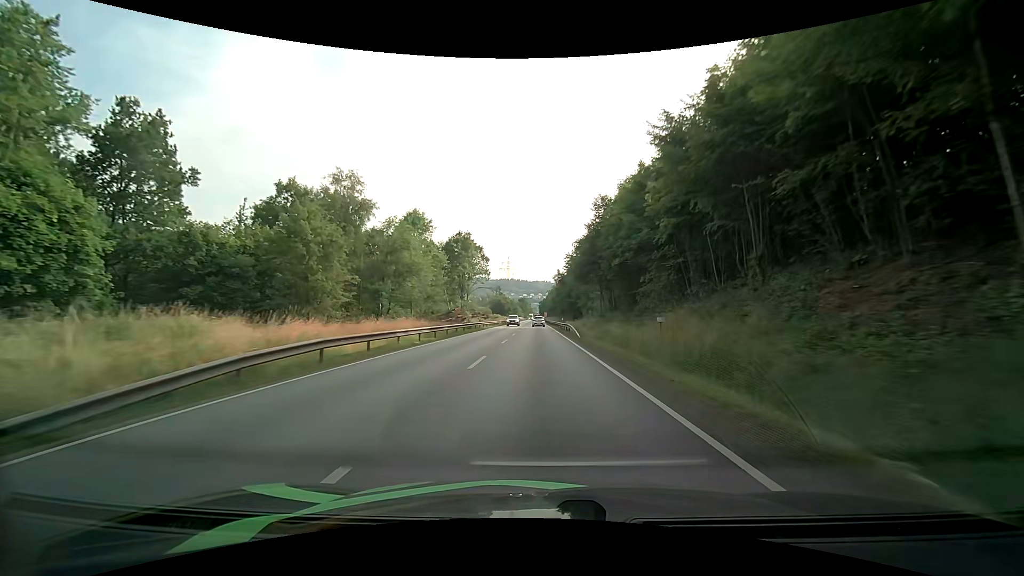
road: primary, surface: asphalt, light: Day
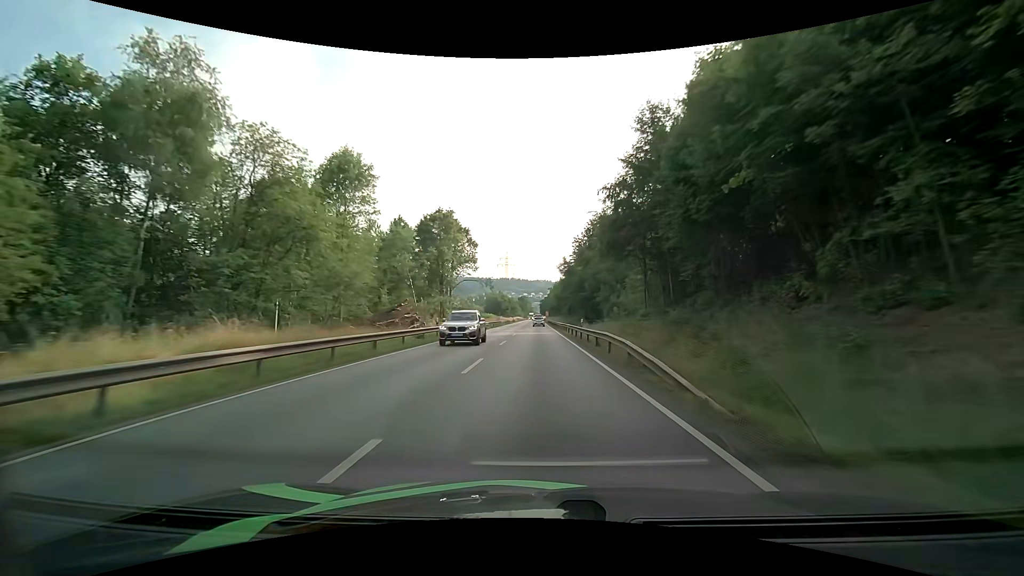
(0.0, +23.4) m; 0°
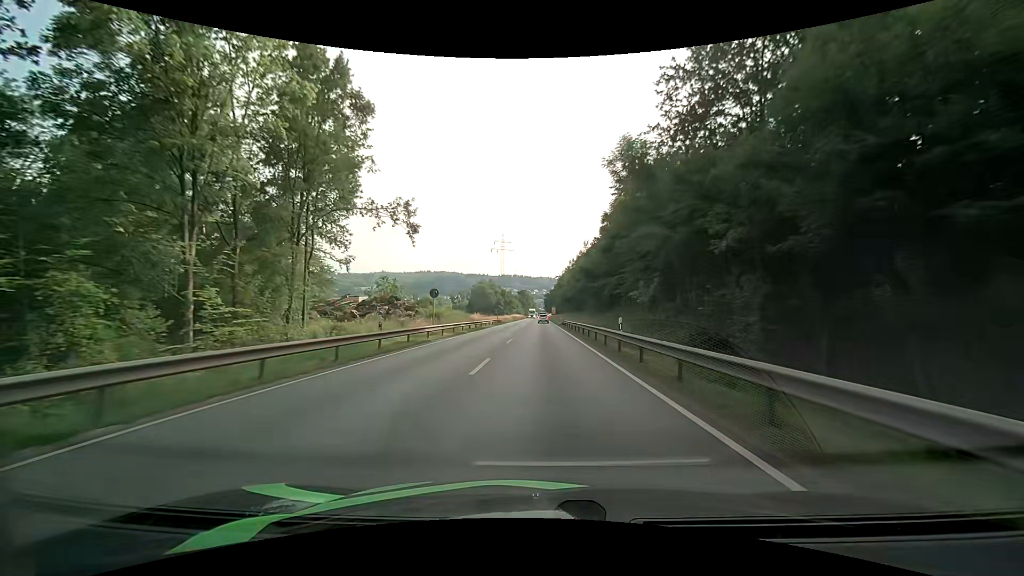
(-0.4, +60.6) m; -1°
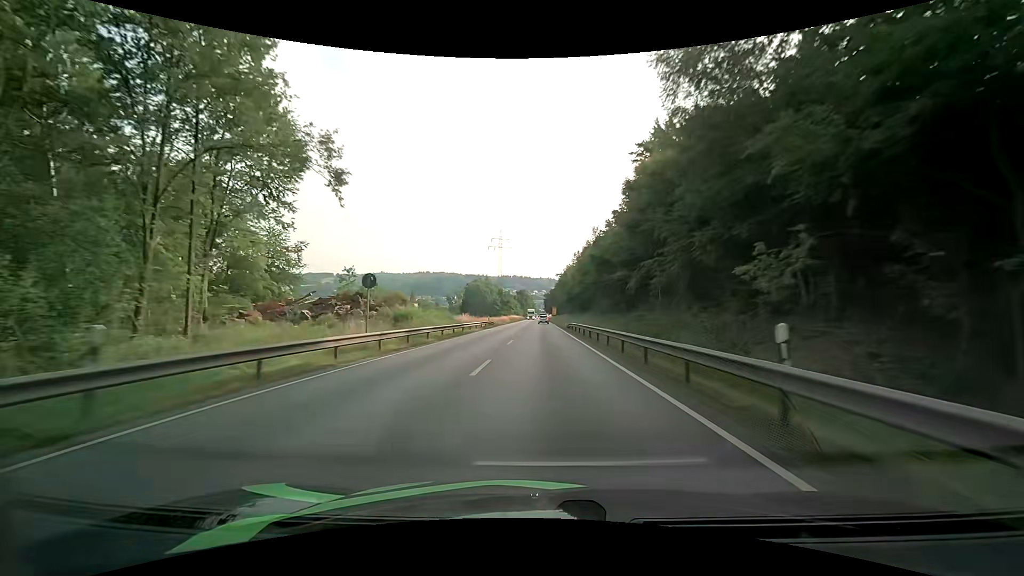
(0.0, +12.3) m; 0°
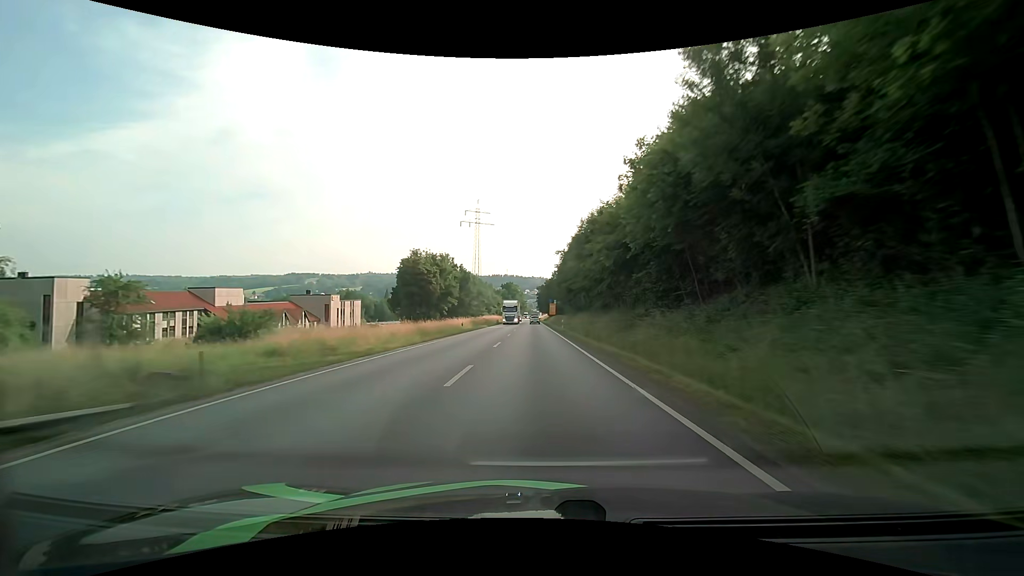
(+0.5, +61.6) m; +1°
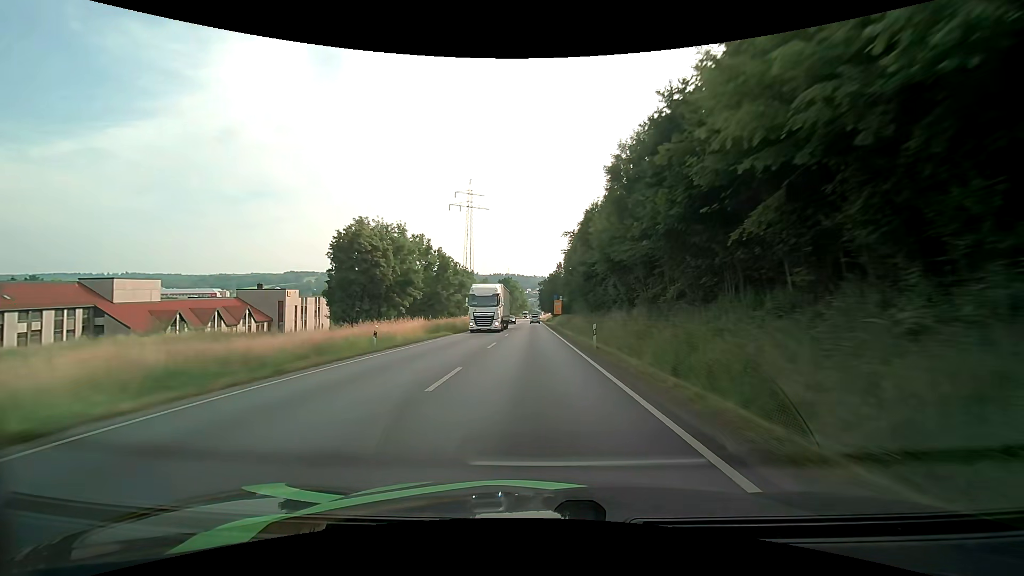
(-0.1, +24.7) m; 0°
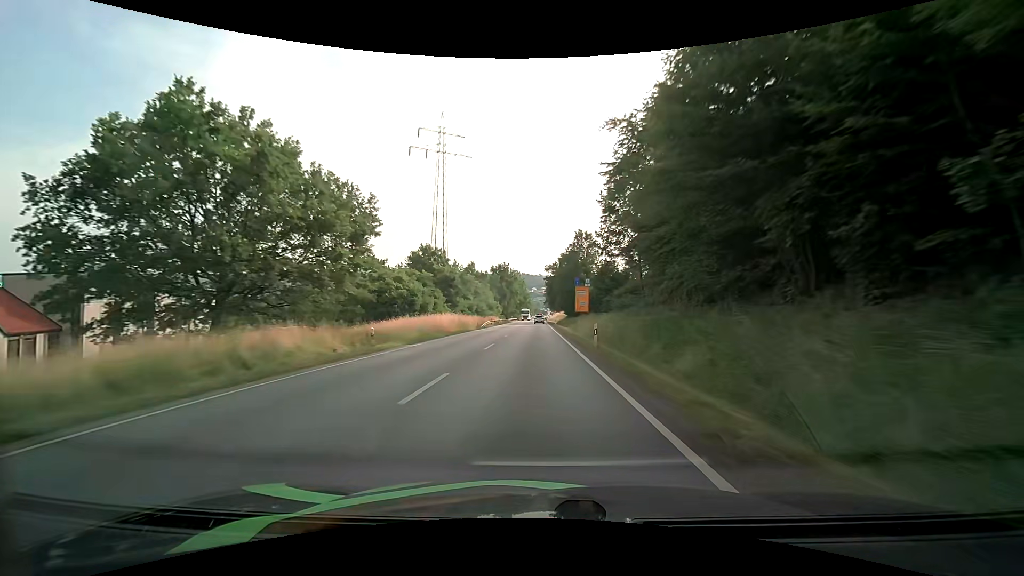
(-0.2, +49.5) m; -1°
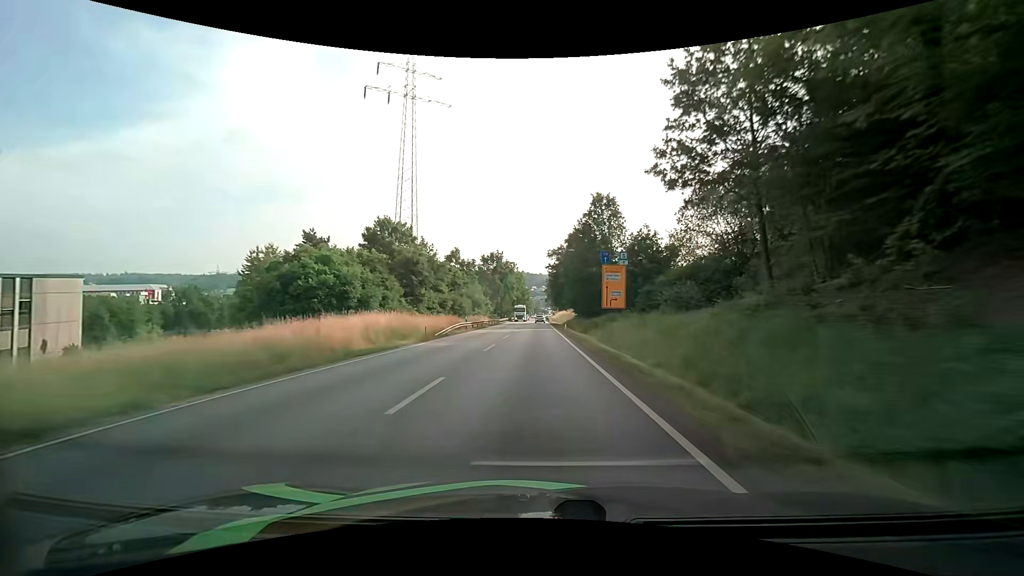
(-0.1, +24.7) m; 0°
(0, +10) (0, +20) (0, +30) (0, +40) (0, +50) (0, +60) (0, +70) (0, +80) (0, +90) (+1, +100) m
